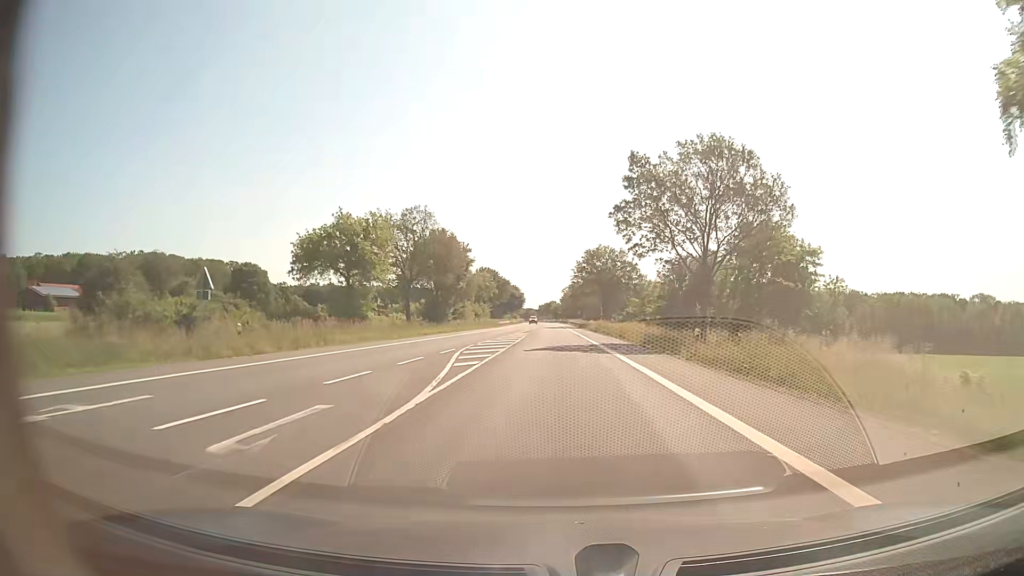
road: secondary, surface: asphalt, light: Day
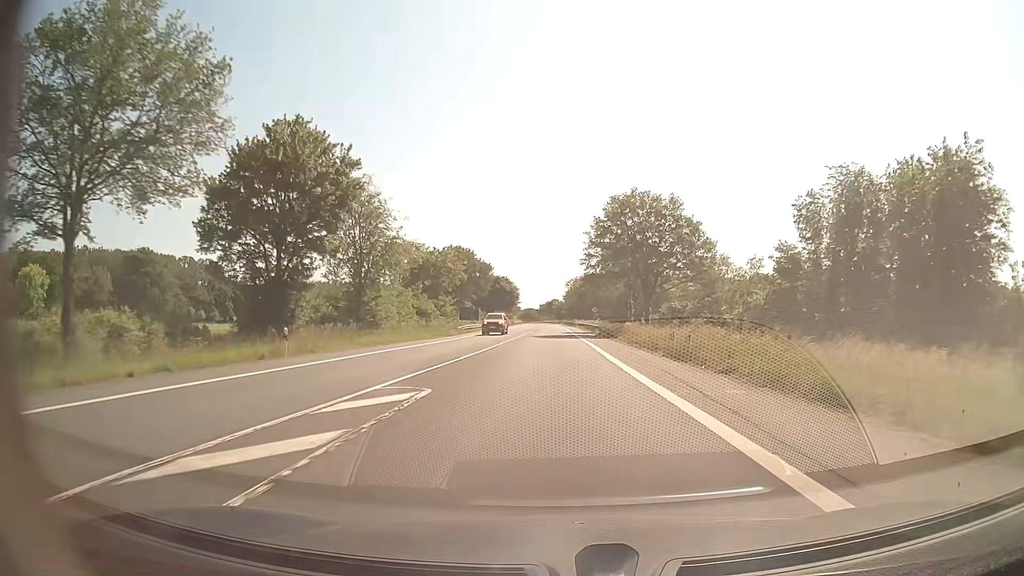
(+0.1, +45.4) m; 0°
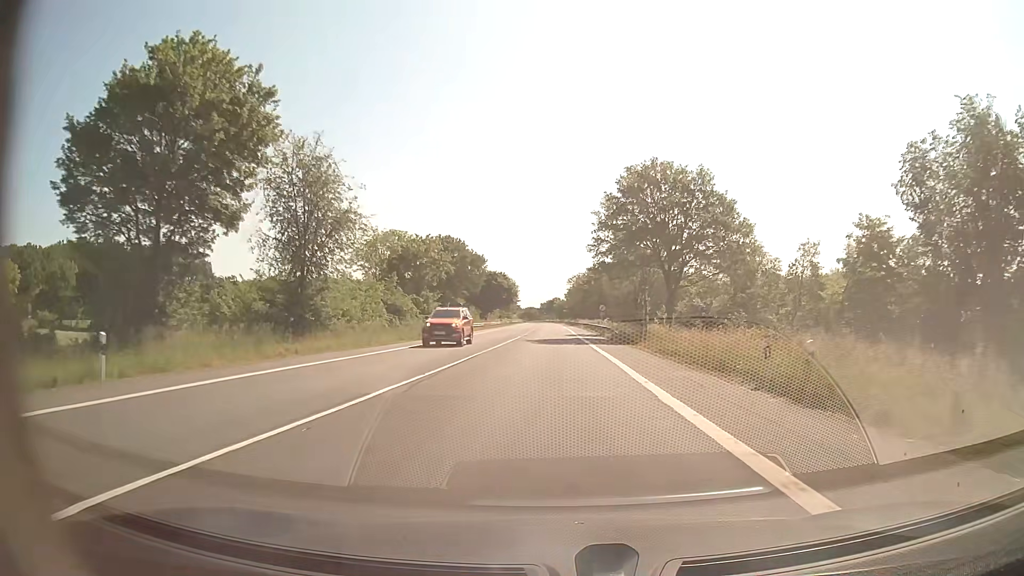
(-0.1, +11.5) m; 0°
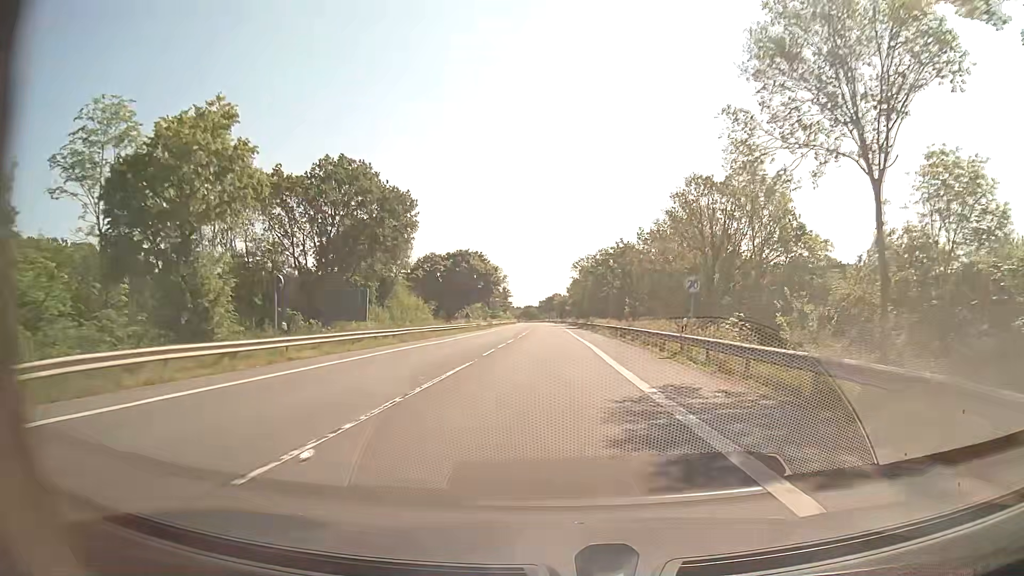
(0.0, +45.9) m; 0°
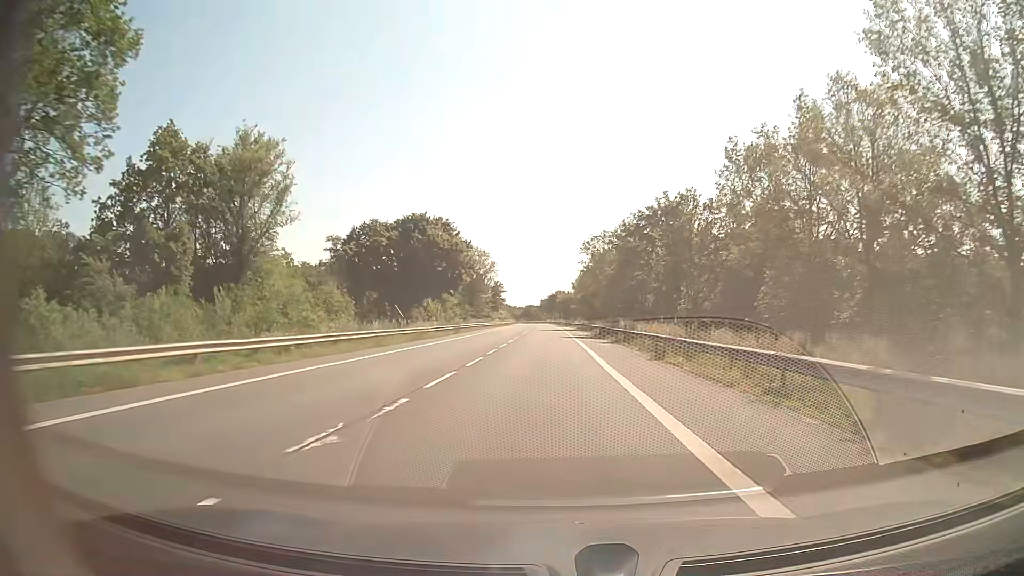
(-0.1, +35.1) m; 0°
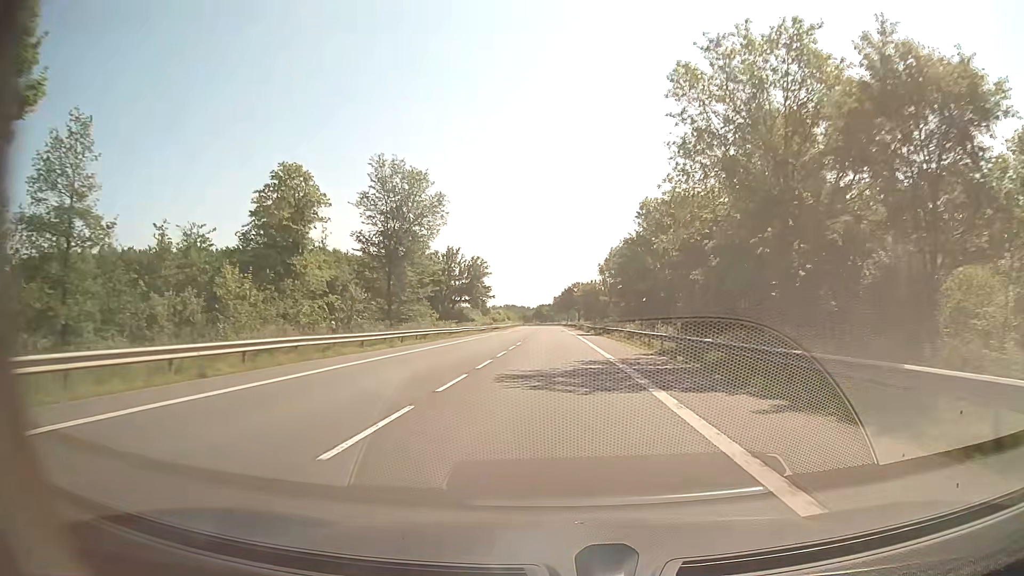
(-0.6, +63.5) m; -1°
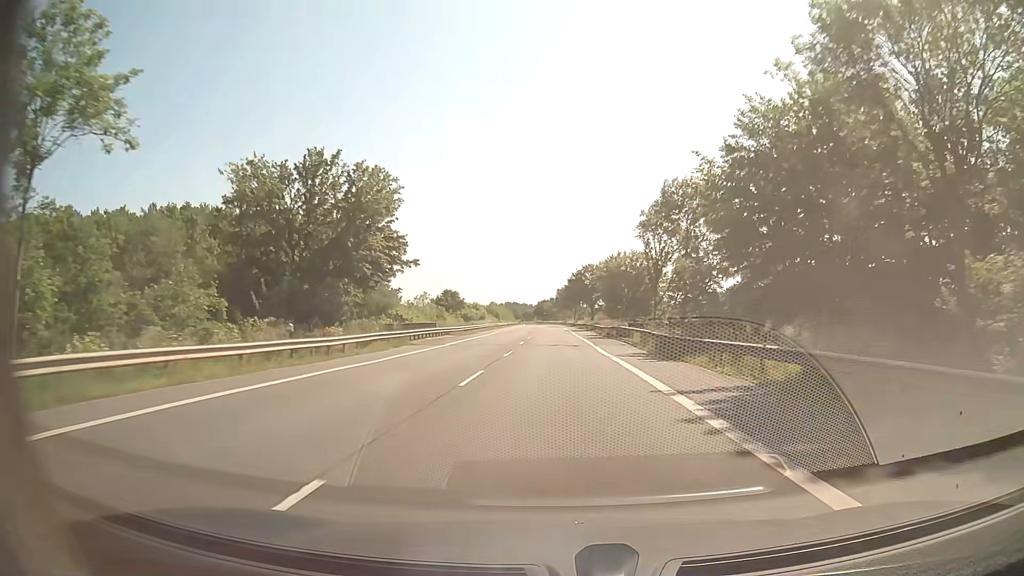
(-0.3, +55.5) m; 0°
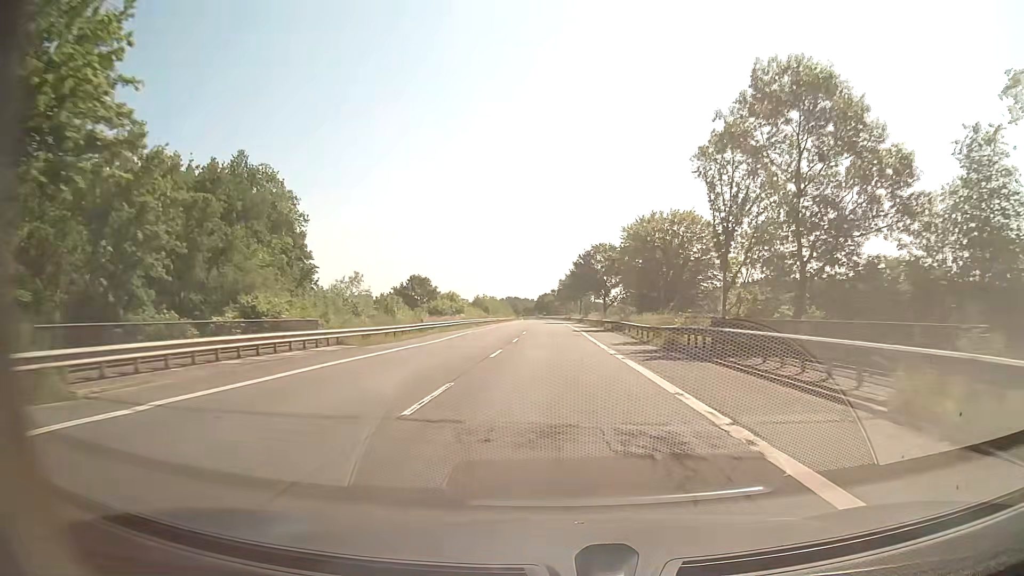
(-0.1, +29.3) m; 0°
(0, +10) (0, +20) (0, +30) (0, +40) (0, +50) (-1, +60) (-1, +70) (-1, +80) (-1, +90) (-1, +100) m
